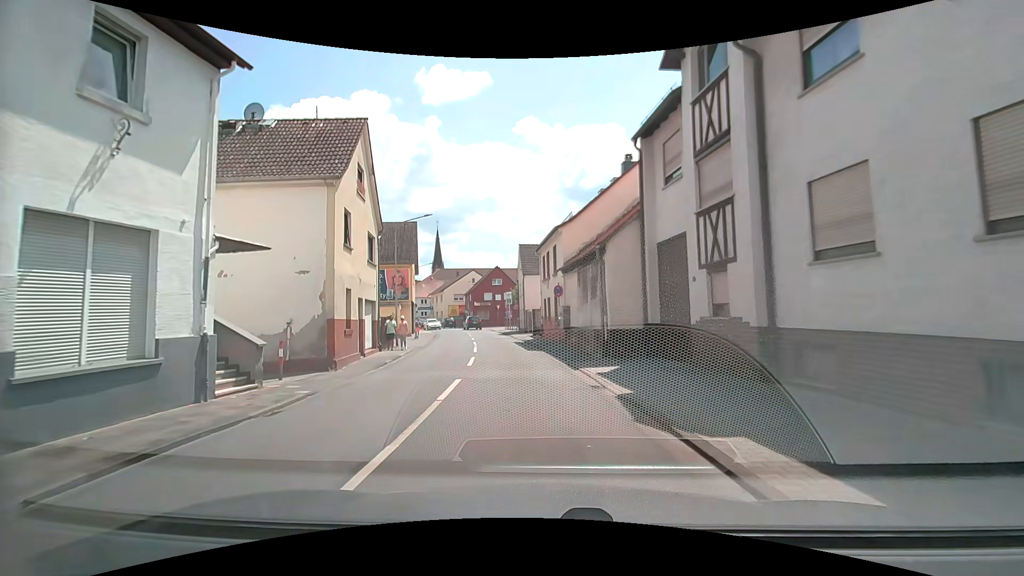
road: tertiary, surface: asphalt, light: Day
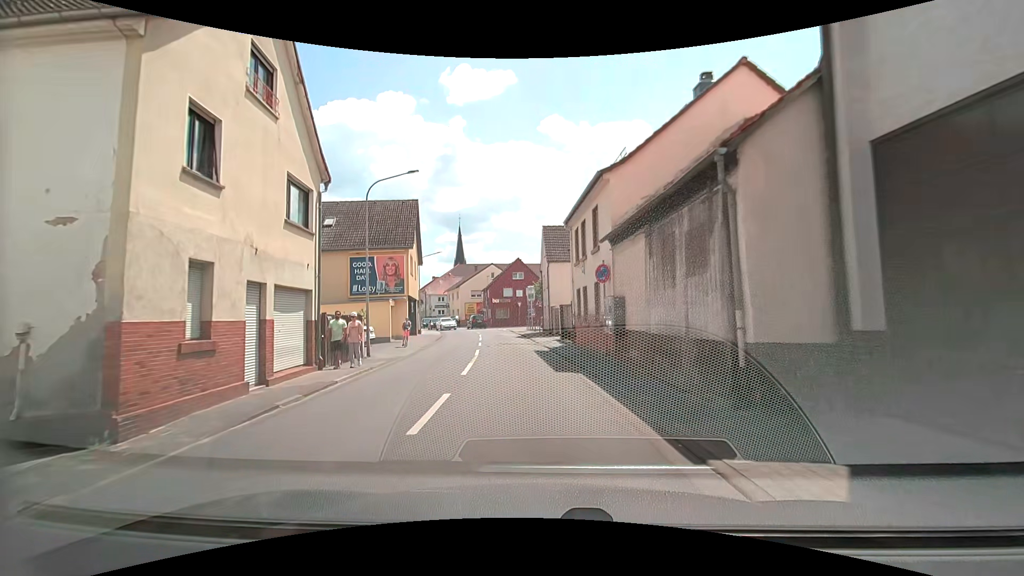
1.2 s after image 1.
(-0.3, +8.8) m; -2°
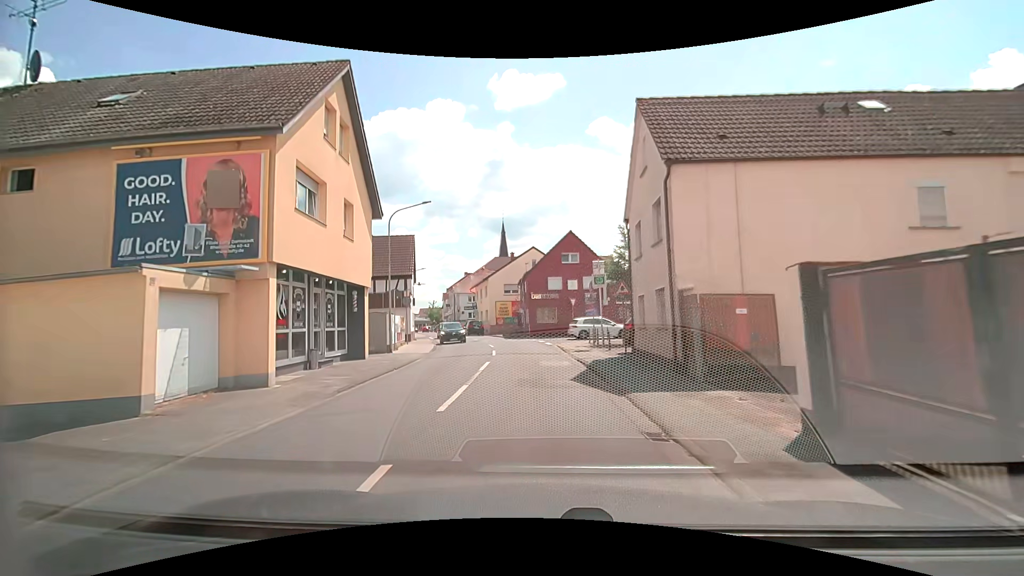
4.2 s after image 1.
(-1.5, +22.2) m; -6°
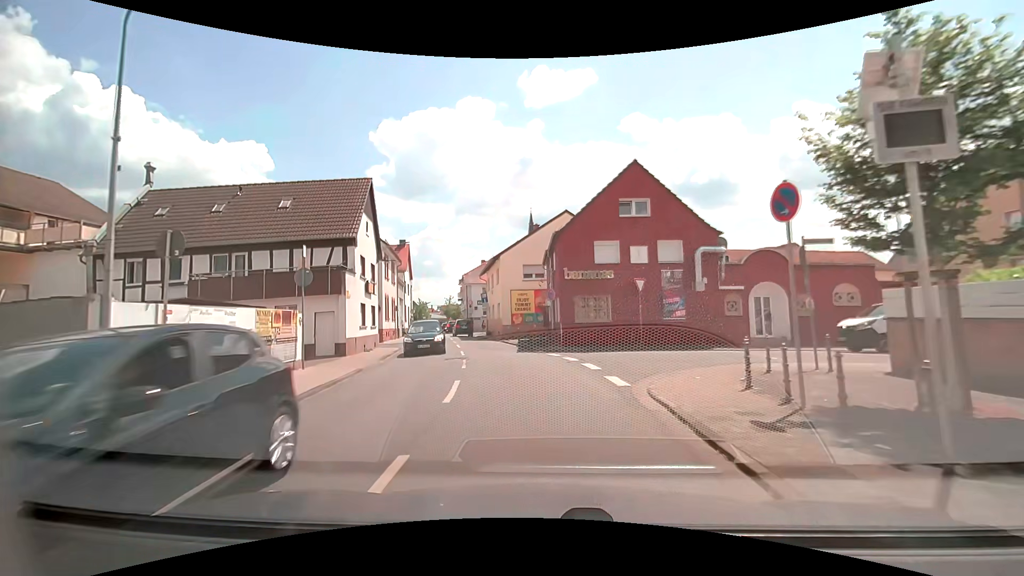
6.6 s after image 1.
(-0.4, +18.0) m; -4°
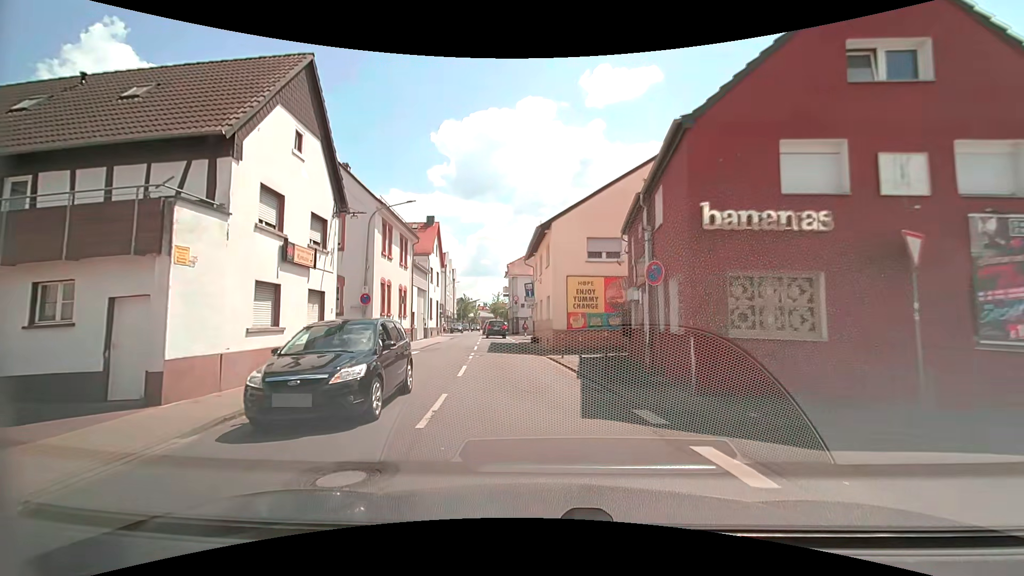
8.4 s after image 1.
(-0.6, +13.5) m; -6°
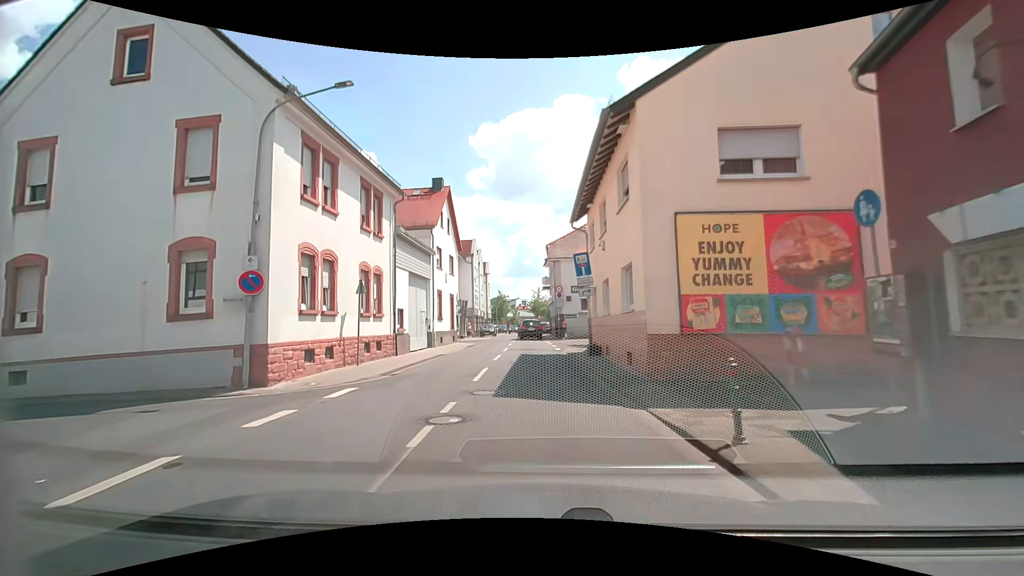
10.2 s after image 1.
(-0.5, +13.4) m; -3°
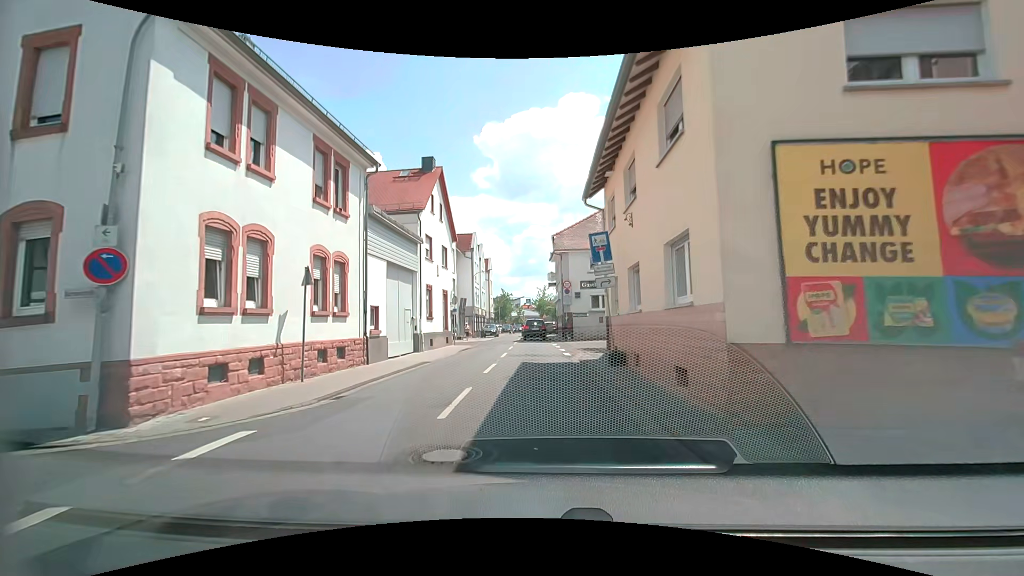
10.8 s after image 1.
(-0.1, +4.3) m; -2°
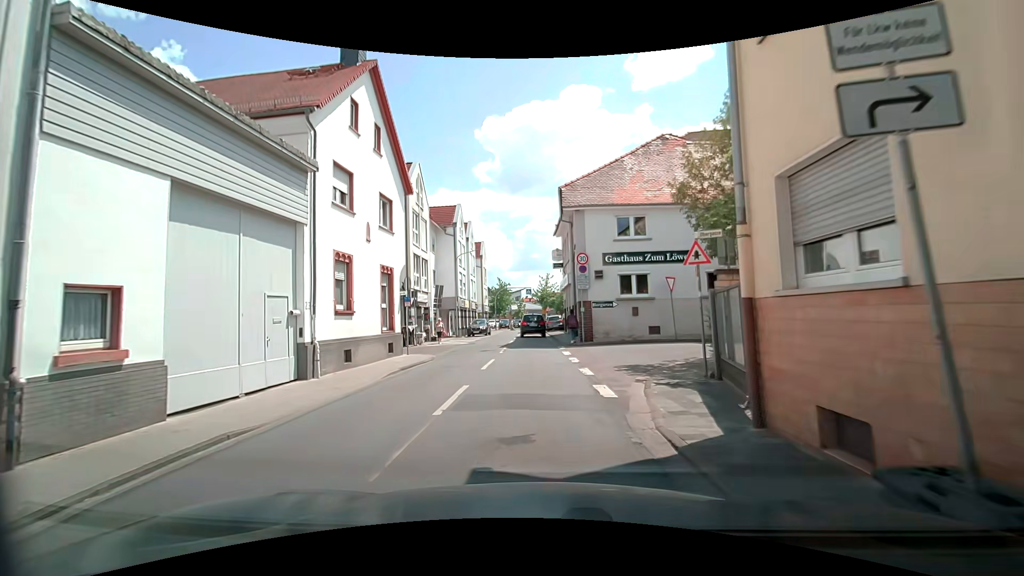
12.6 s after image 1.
(0.0, +12.0) m; 0°
